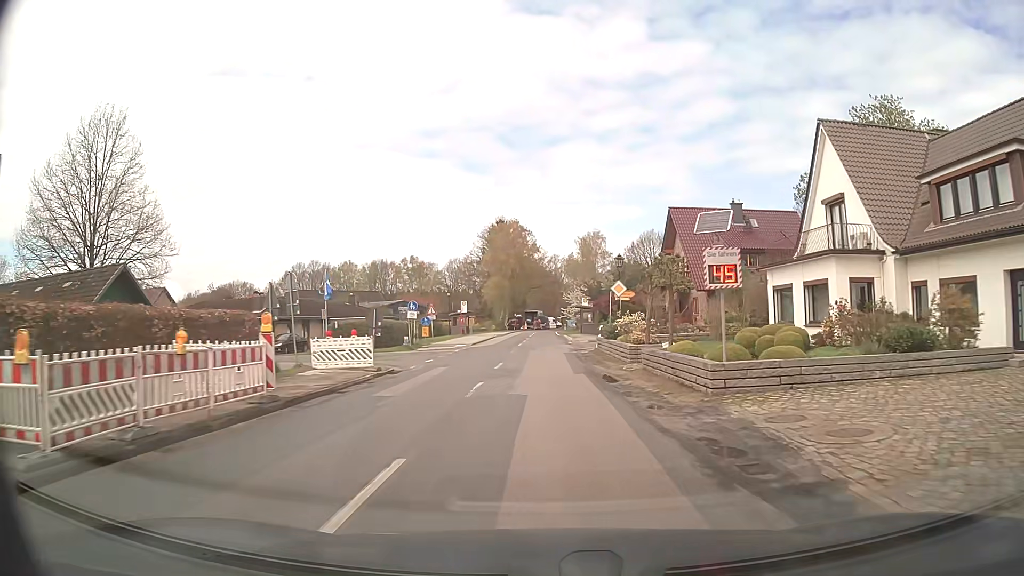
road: secondary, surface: asphalt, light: Day
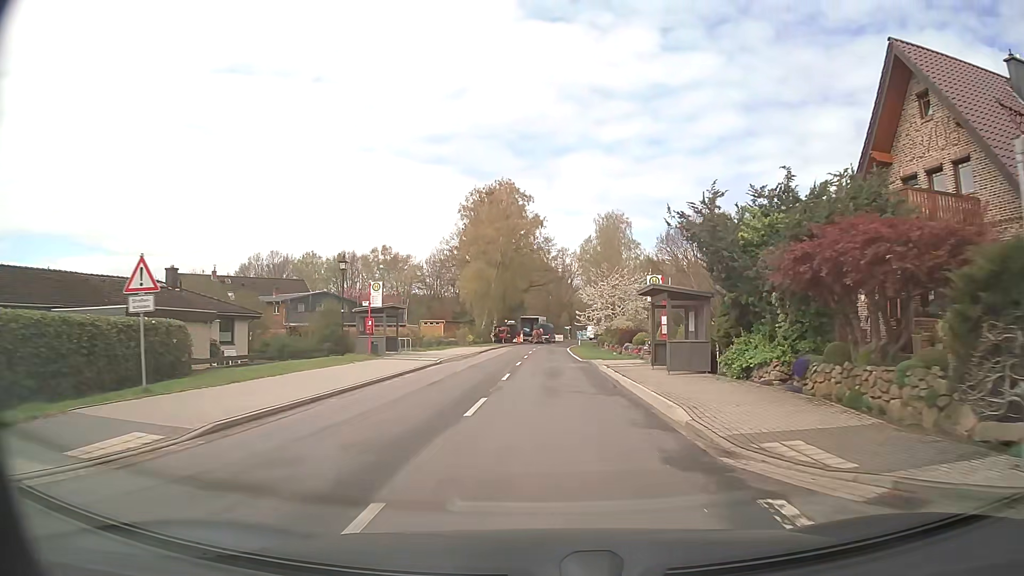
(-0.1, +37.9) m; -1°
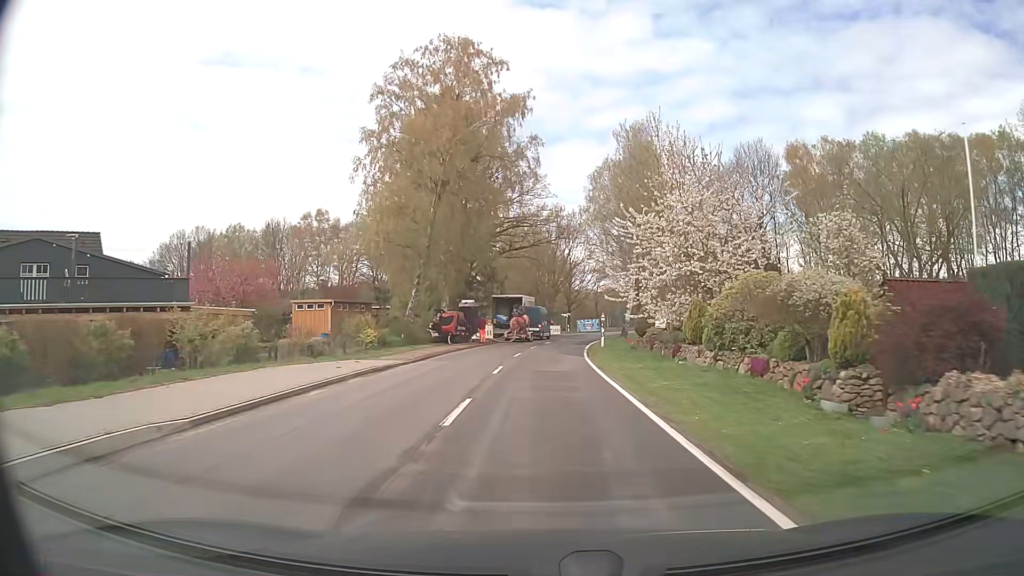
(+0.6, +38.0) m; +1°
(0, +10) (0, +20) (+1, +30) (+1, +40) (+2, +50) (+4, +60) (+6, +70) (+8, +79) (+11, +89) (+15, +98) m
